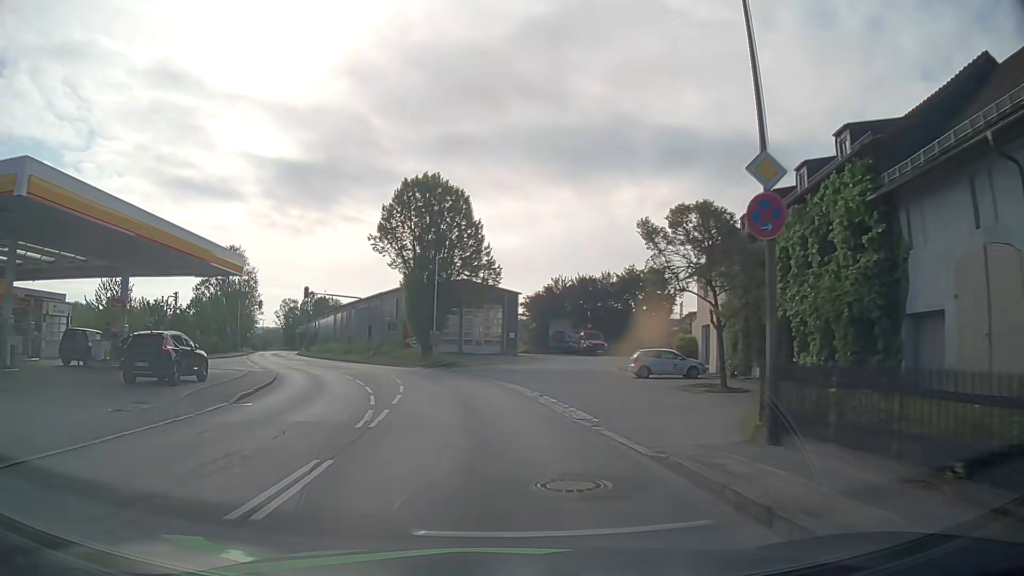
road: tertiary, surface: asphalt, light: Day
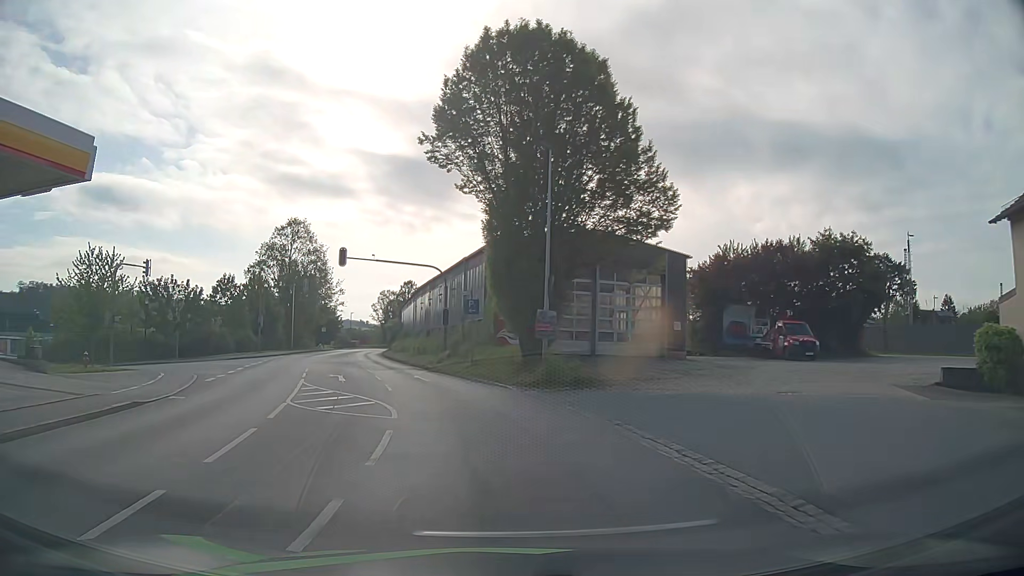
(-1.9, +22.9) m; -10°
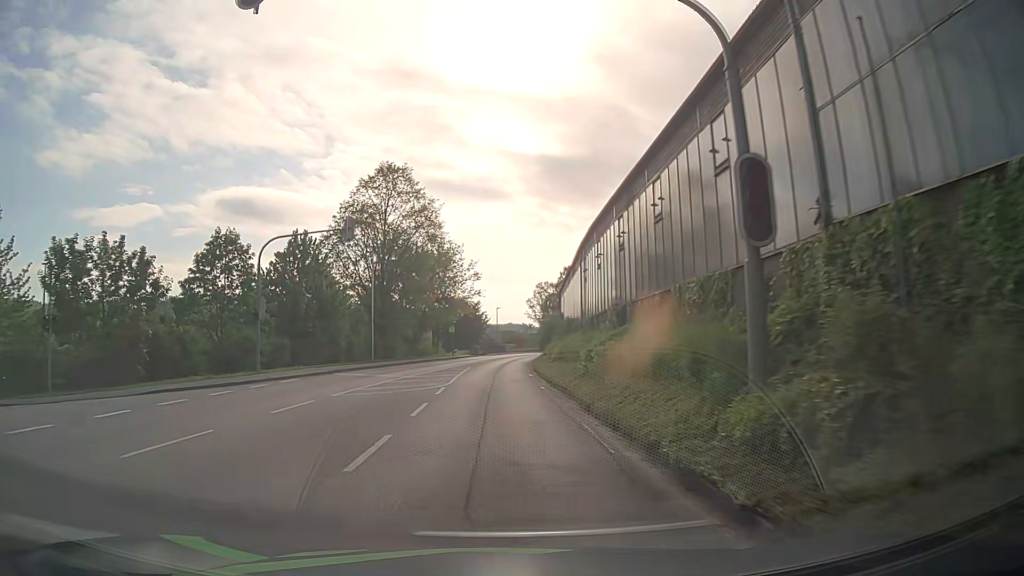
(-4.3, +30.5) m; -13°
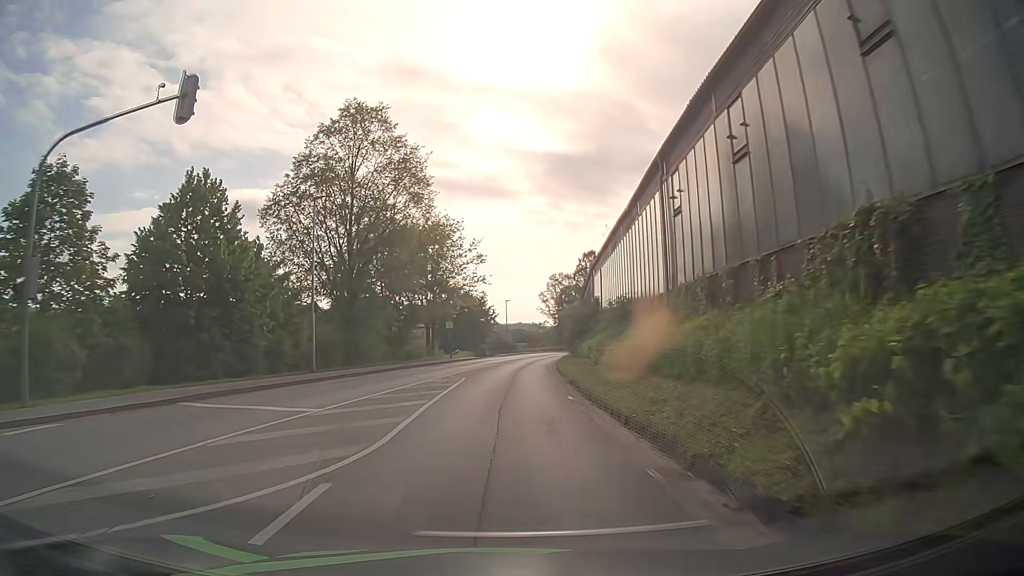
(-0.4, +15.7) m; -2°
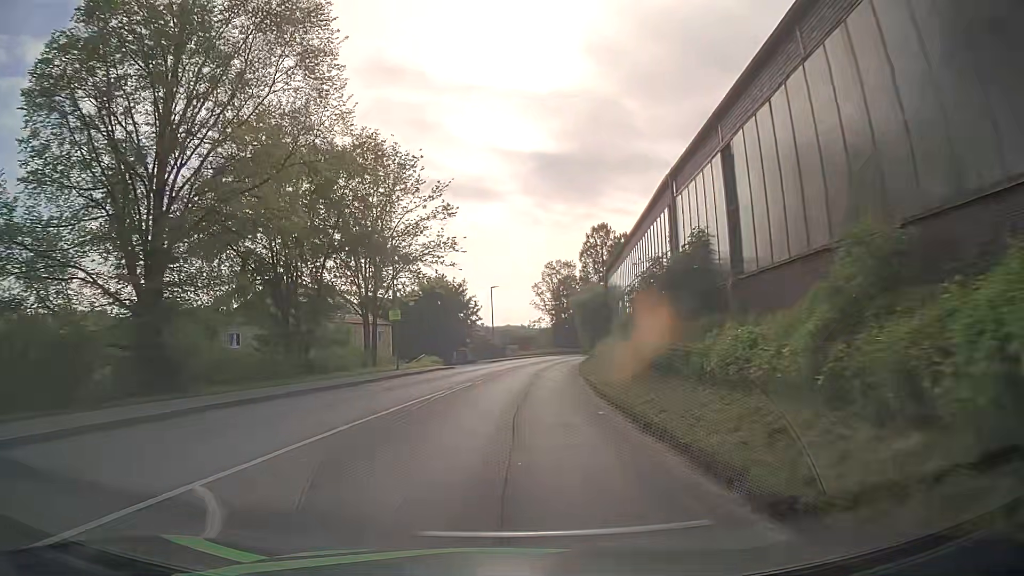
(+0.4, +23.5) m; +3°
(0, +10) (0, +20) (0, +30) (+1, +40) (+2, +50) (+3, +60) (+4, +70) (+6, +80) (+8, +89) (+11, +99) m
